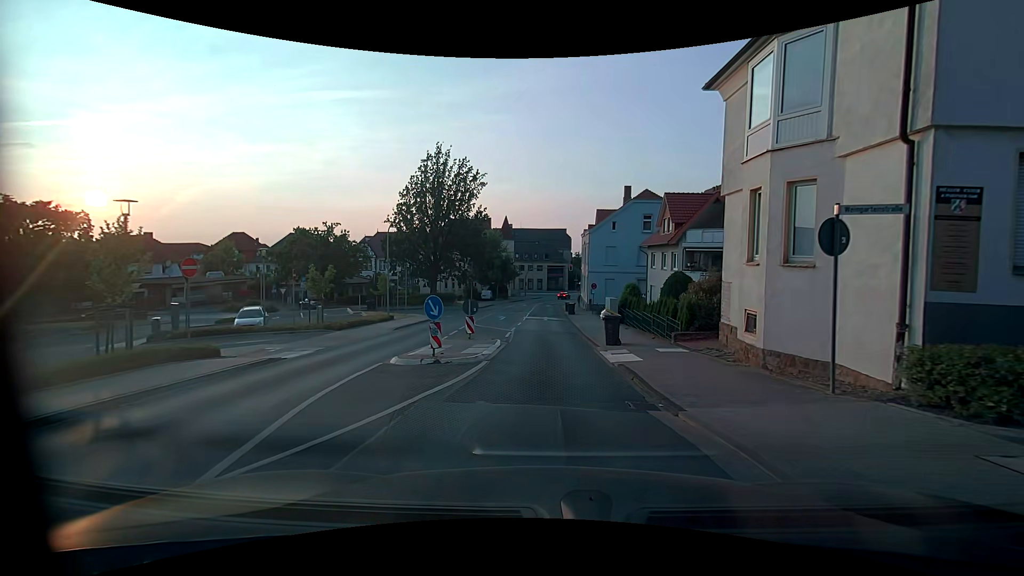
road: residential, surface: asphalt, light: Day
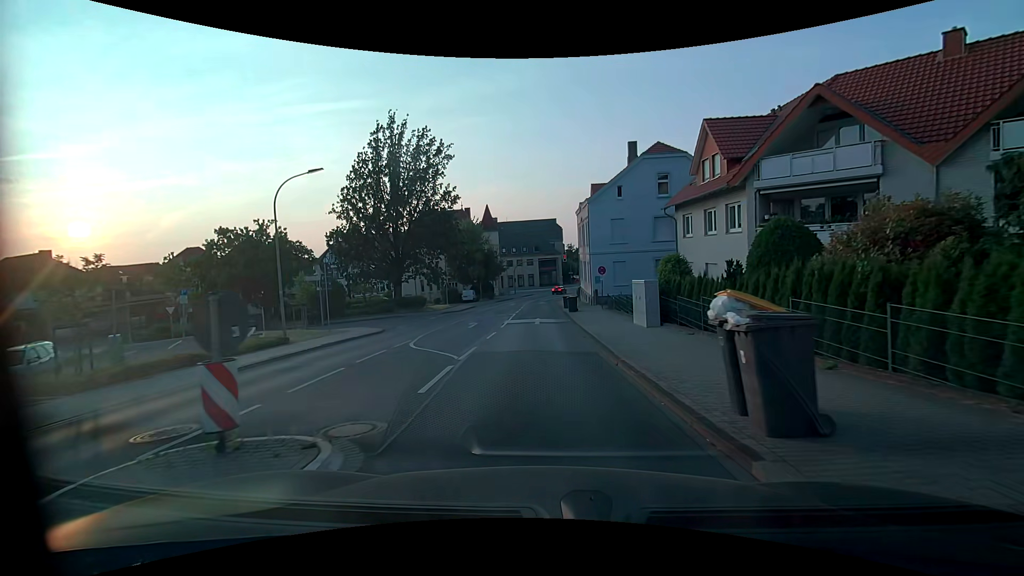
(+0.3, +13.6) m; +1°
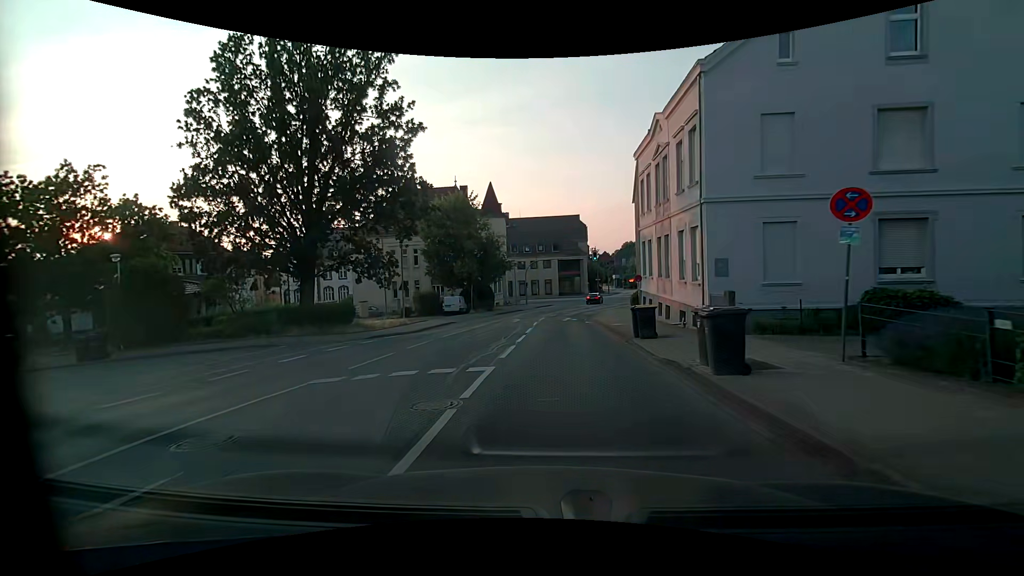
(-0.7, +25.8) m; -2°
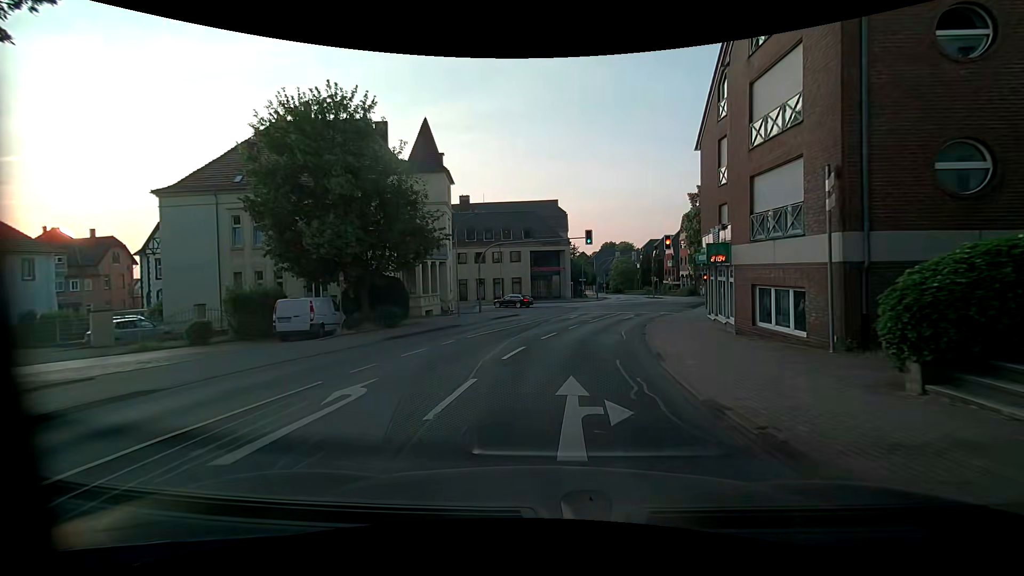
(+0.8, +26.6) m; +4°
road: unclassified
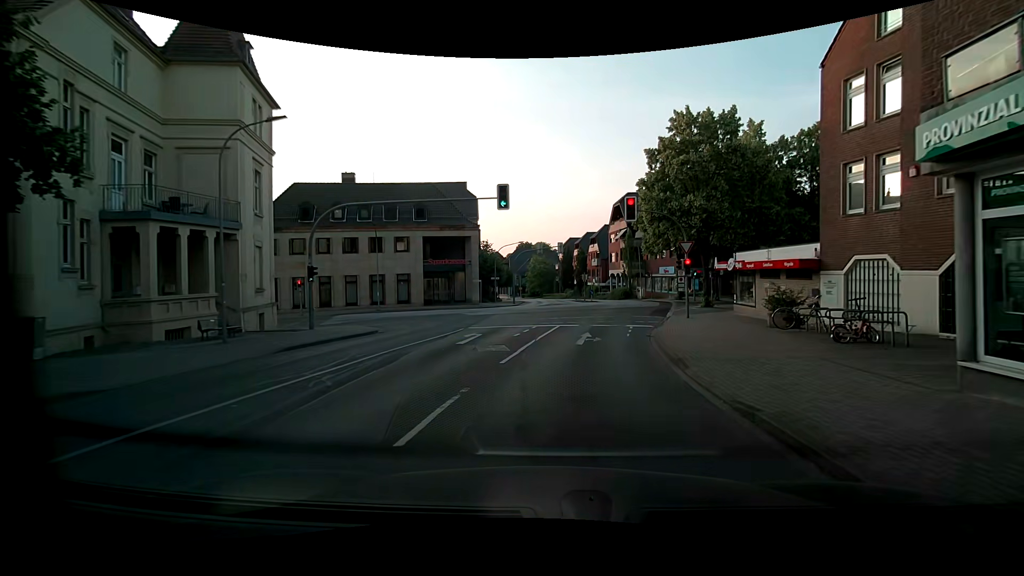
(+1.4, +18.7) m; +9°
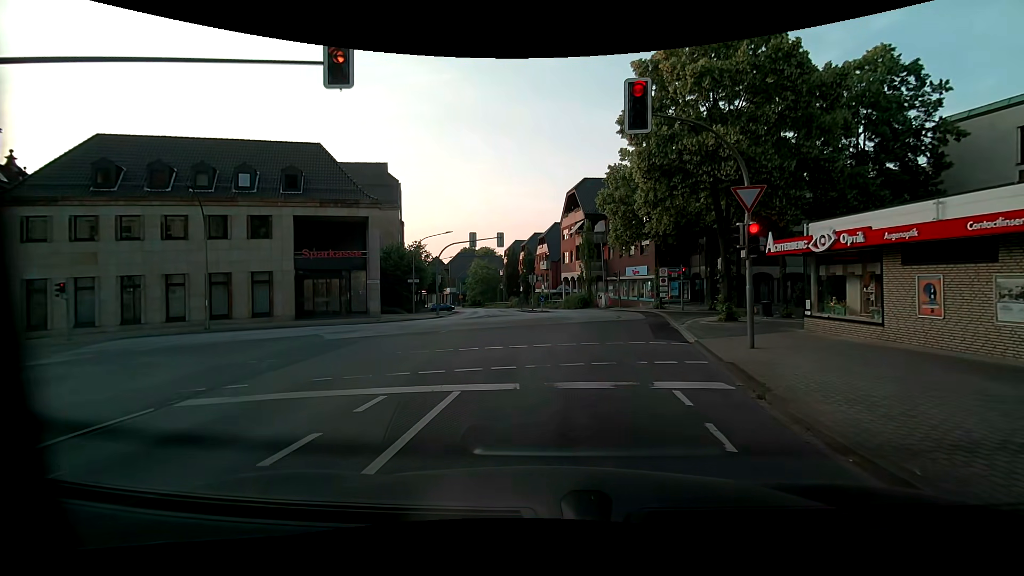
(+1.2, +15.1) m; +7°
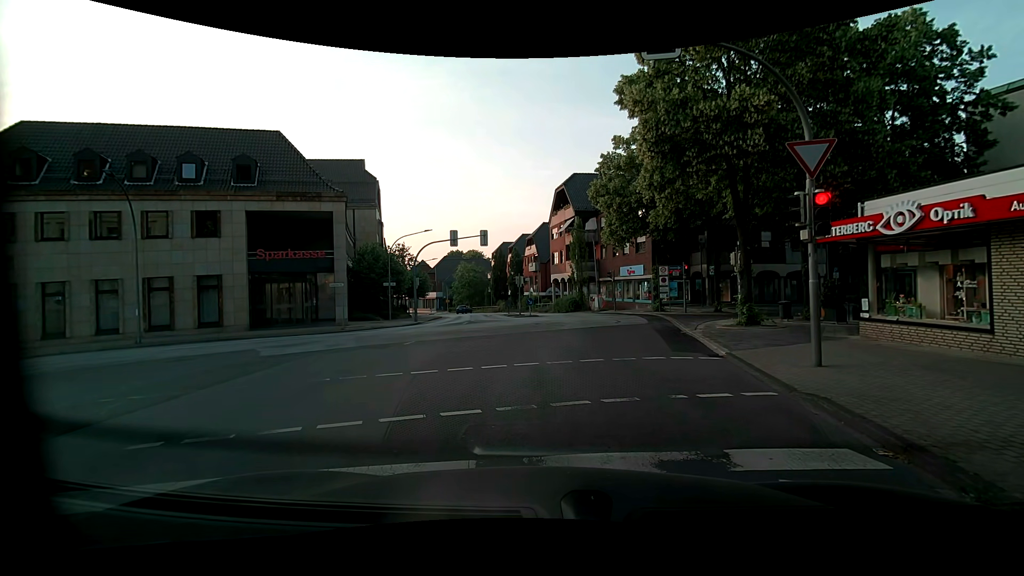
(0.0, +3.6) m; -1°
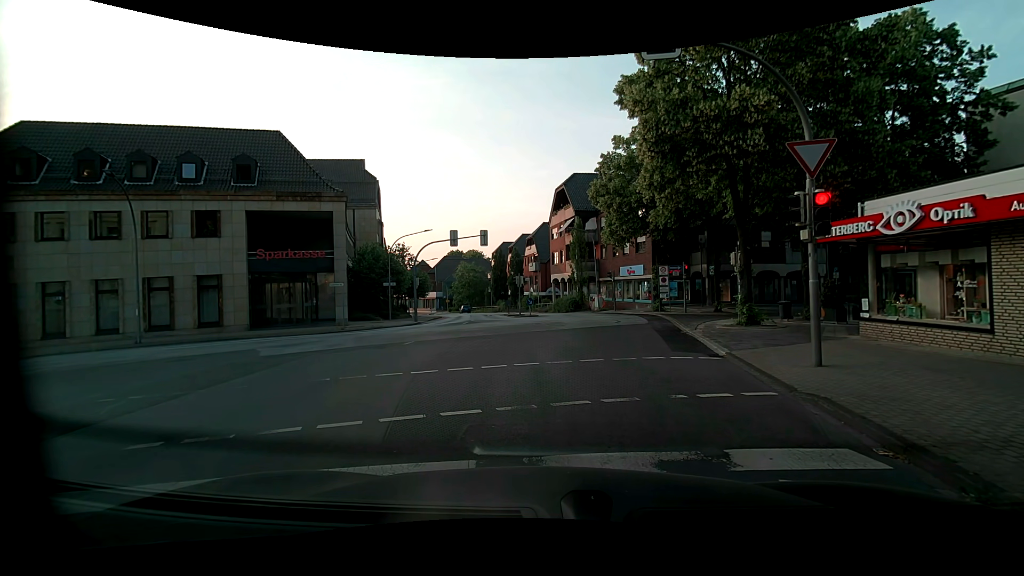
(0.0, 0.0) m; 0°
